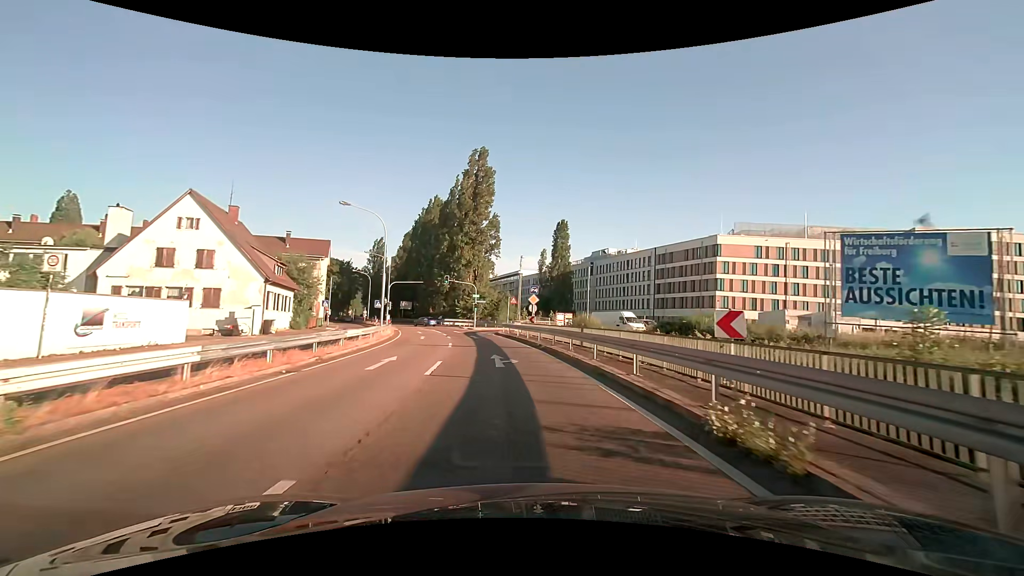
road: trunk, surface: asphalt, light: Day
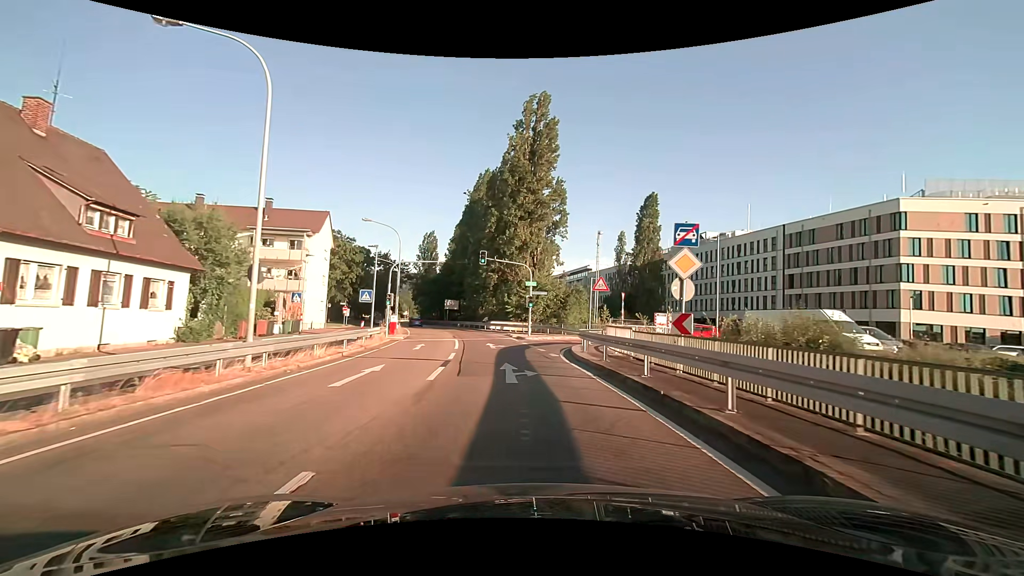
(-1.6, +23.7) m; -7°
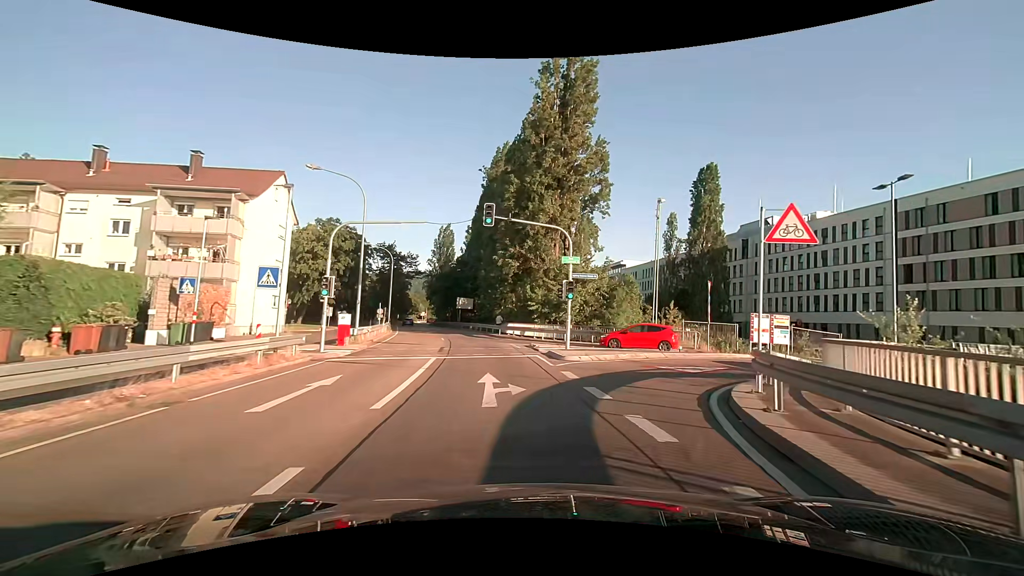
(-0.5, +15.5) m; -3°
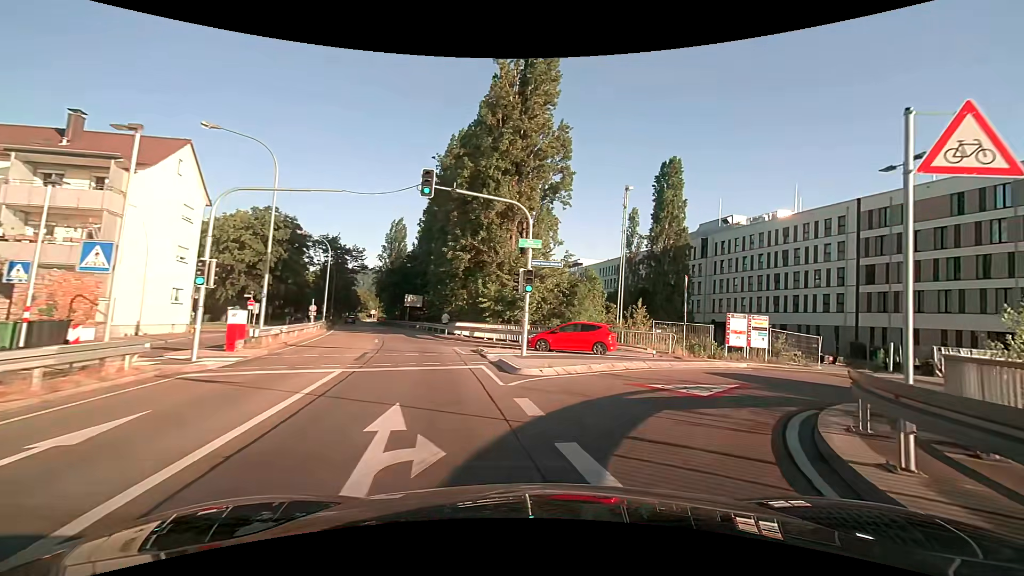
(+0.2, +4.7) m; +6°
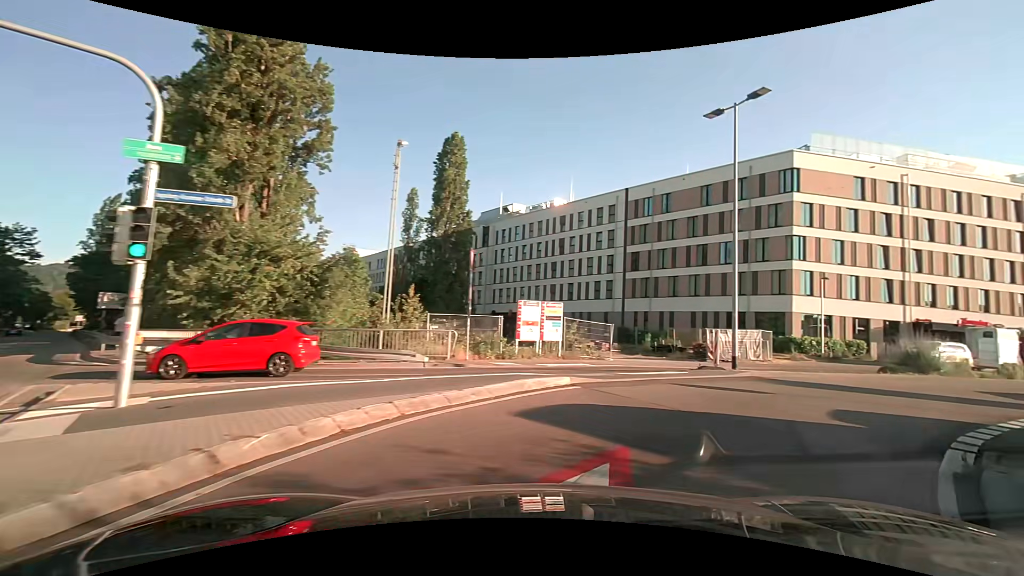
(+1.8, +8.3) m; +26°
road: residential
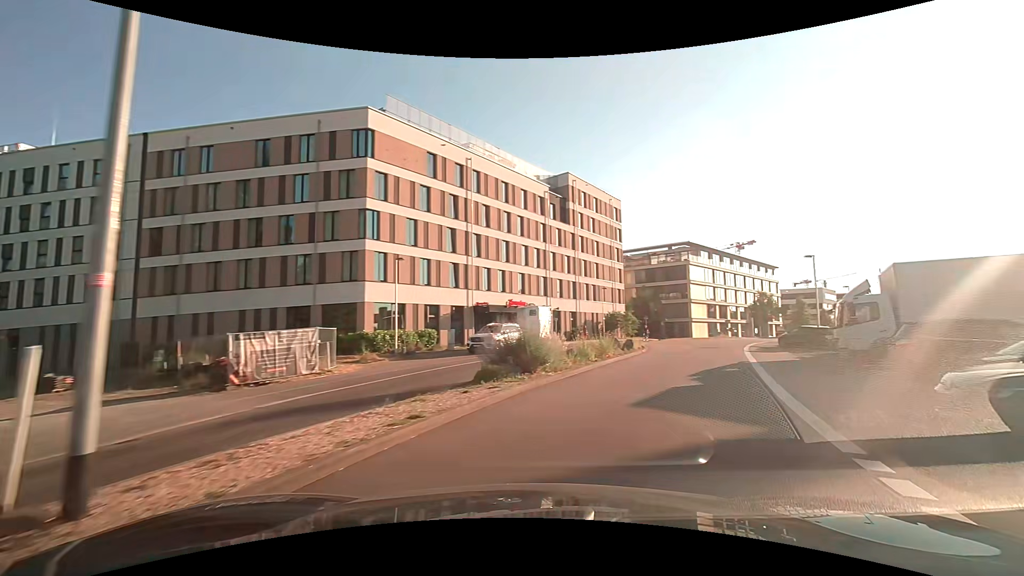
(+4.5, +11.1) m; +43°
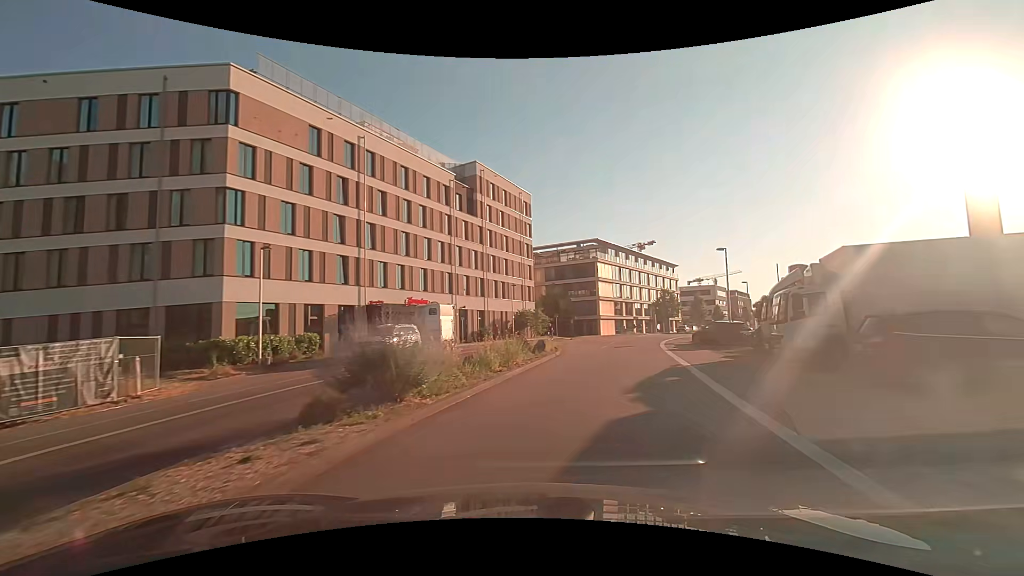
(+0.4, +4.2) m; +10°
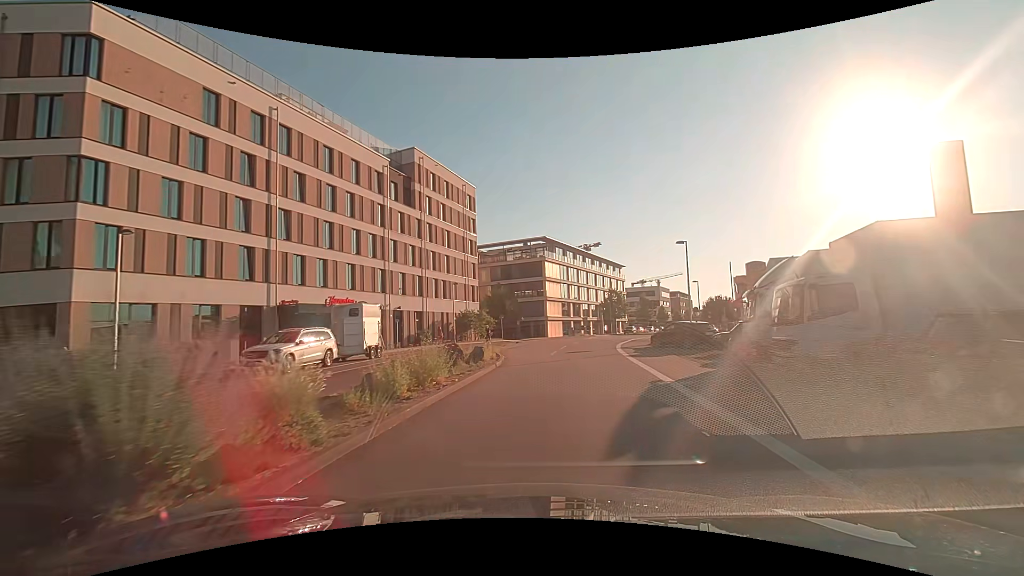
(+0.3, +4.4) m; +6°
(+1, +10) (+2, +20) (+3, +30) (+6, +40) (+9, +49) (+13, +58) (+17, +67) (+20, +77) (+24, +86) (+28, +95) m
